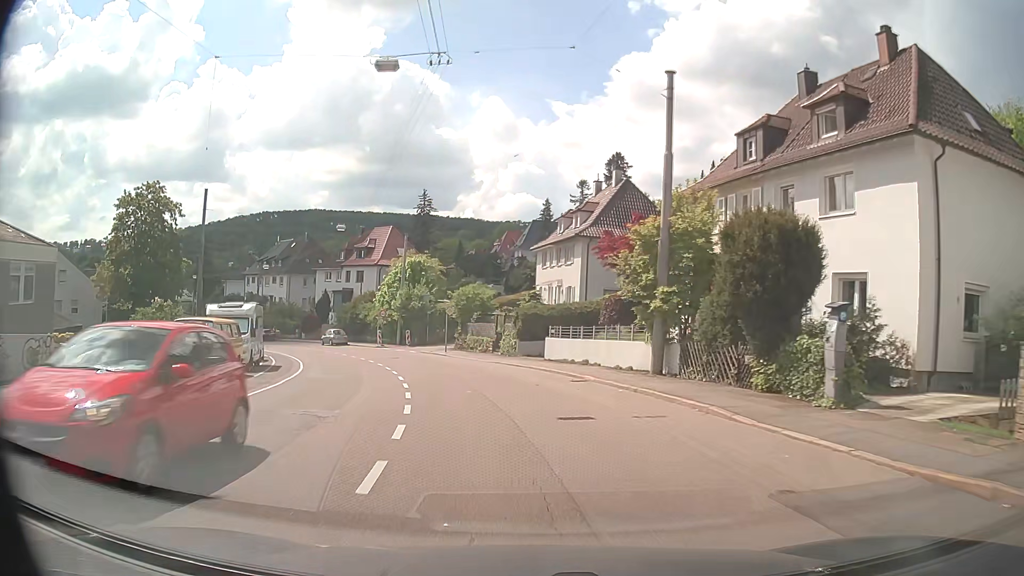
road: secondary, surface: asphalt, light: Day
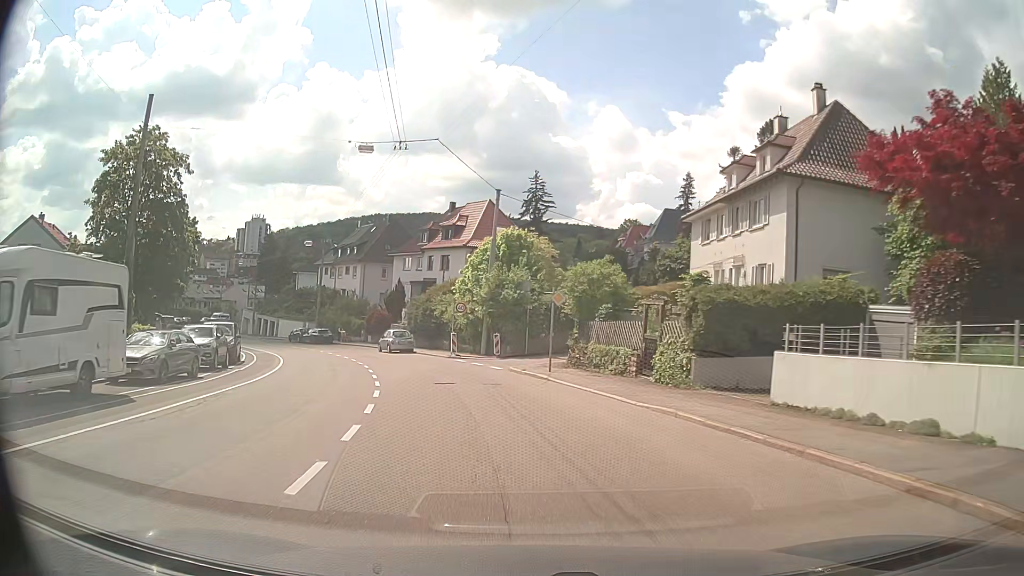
(-1.7, +19.1) m; -10°
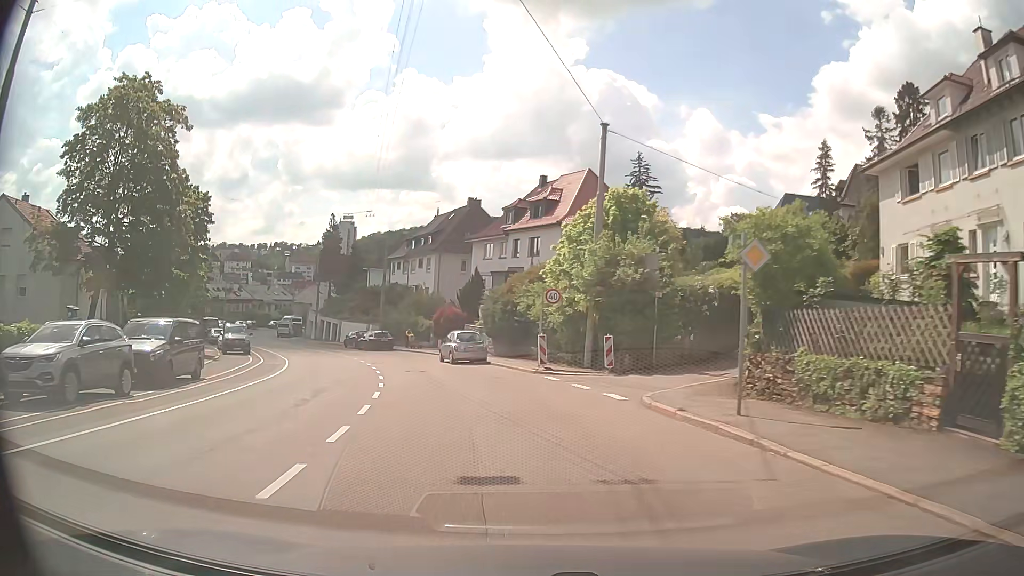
(-0.8, +12.8) m; -8°
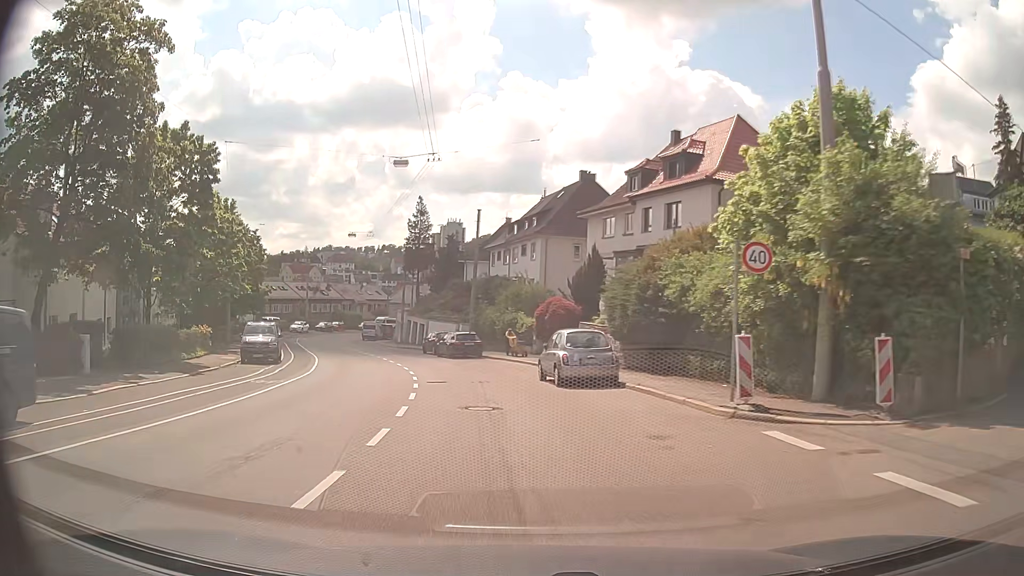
(-1.0, +12.8) m; -9°
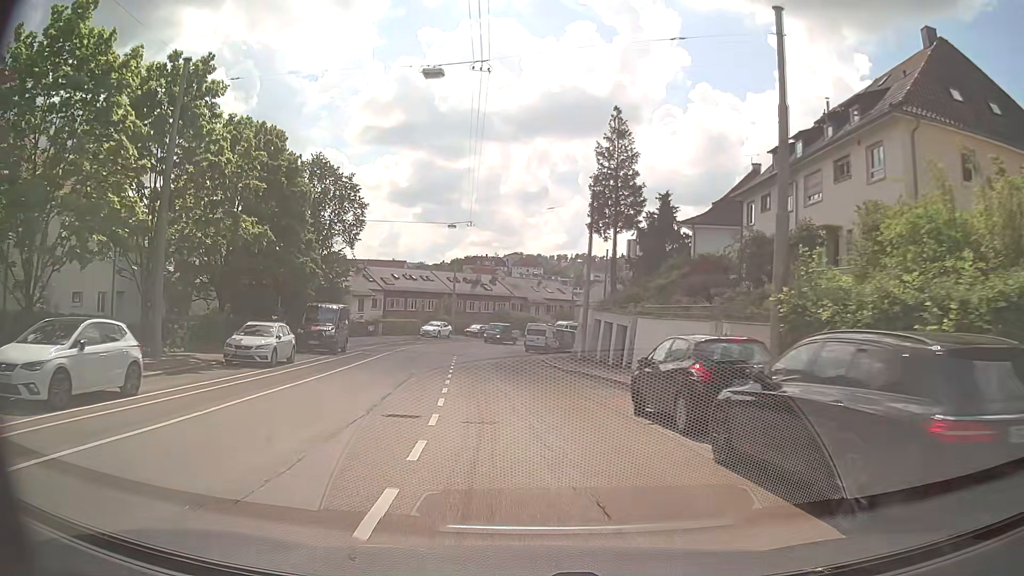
(-4.9, +31.6) m; -17°
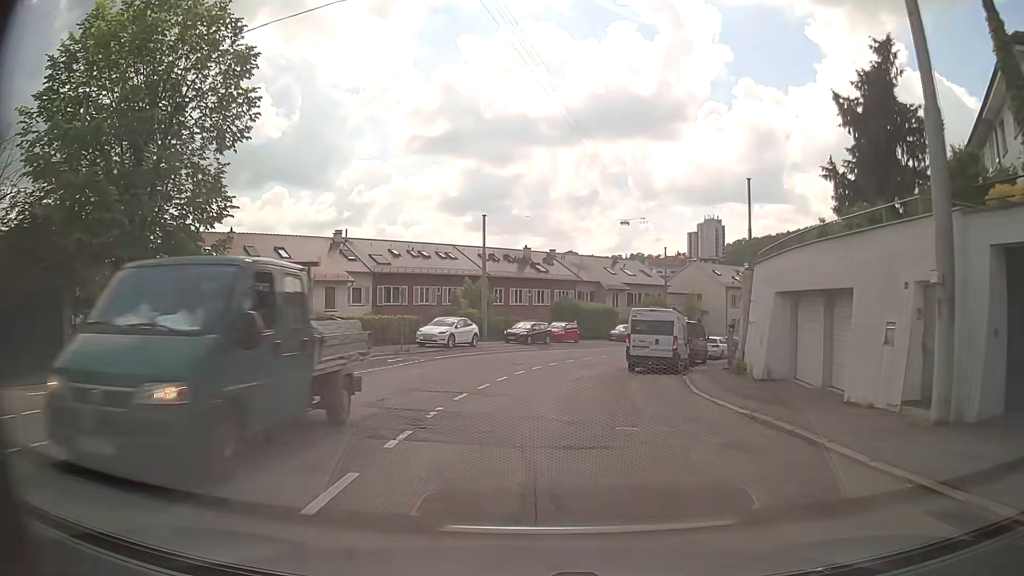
(-1.8, +32.0) m; -4°
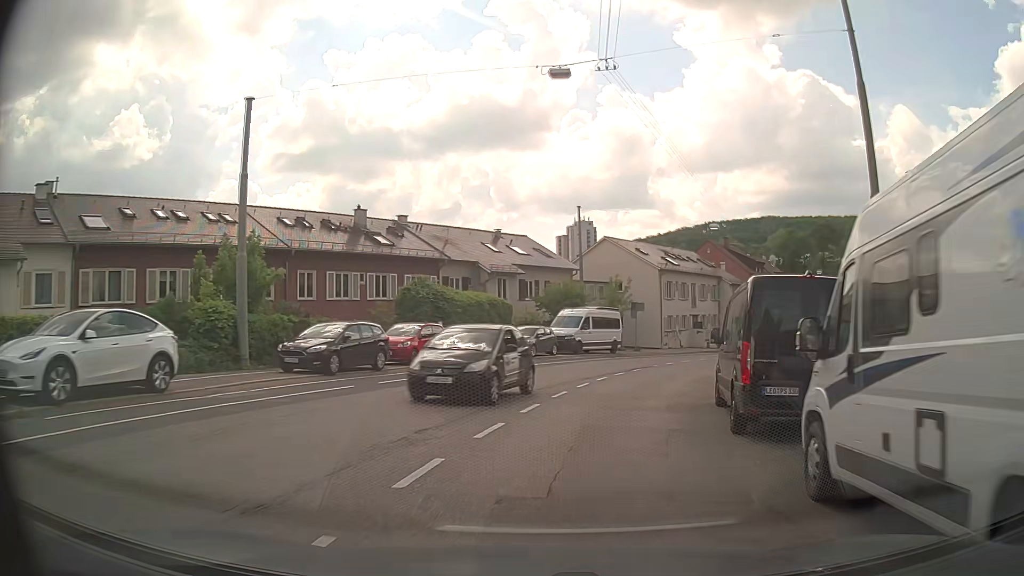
(+1.2, +25.4) m; +11°
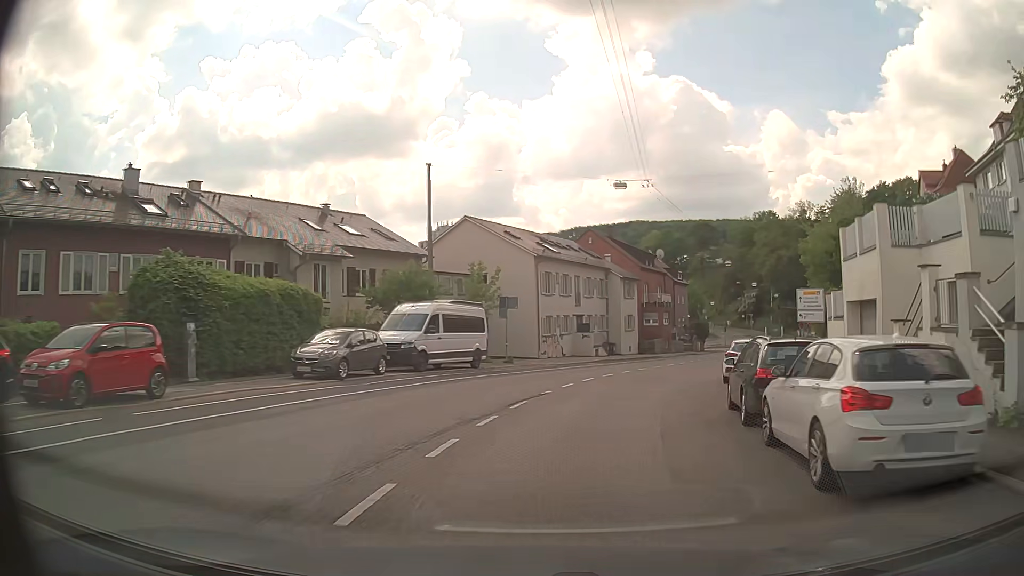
(+1.4, +12.7) m; +13°
(+1, +10) (+3, +20) (+6, +29) (+11, +38) (+16, +47) (+20, +56) (+25, +64) (+29, +74) (+33, +83) (+37, +92) m
